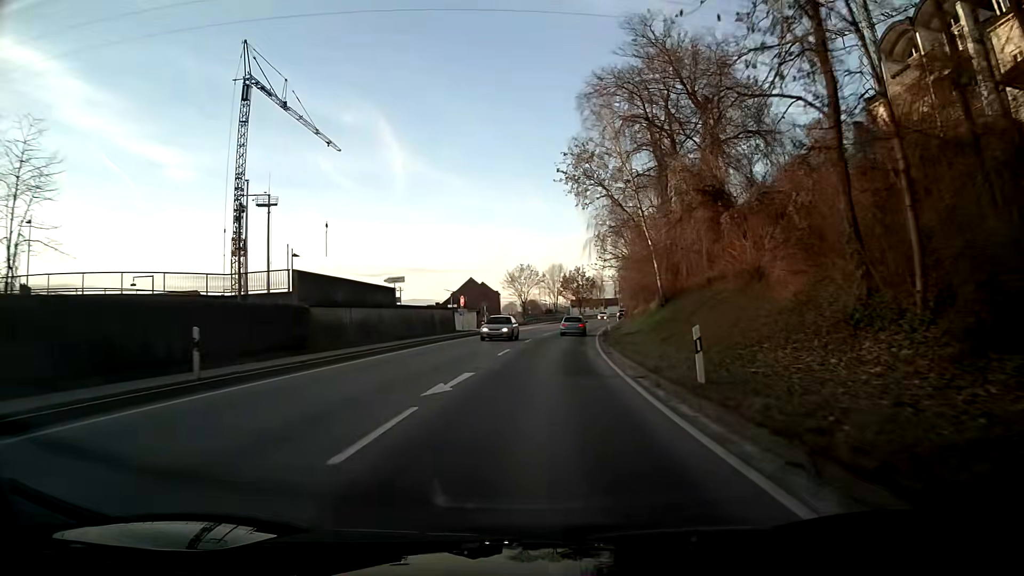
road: primary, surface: asphalt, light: Day
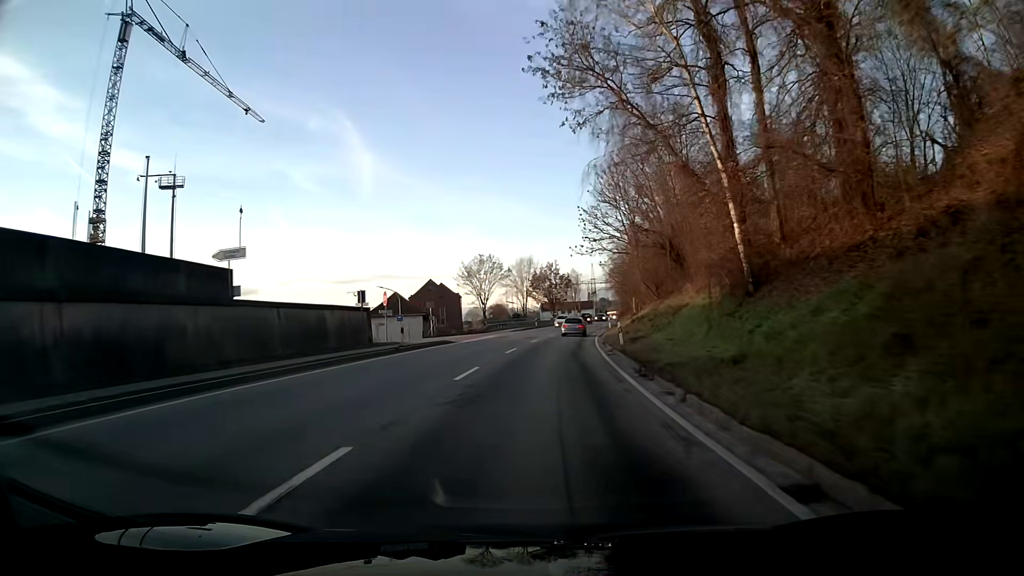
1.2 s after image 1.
(+0.5, +21.6) m; +3°
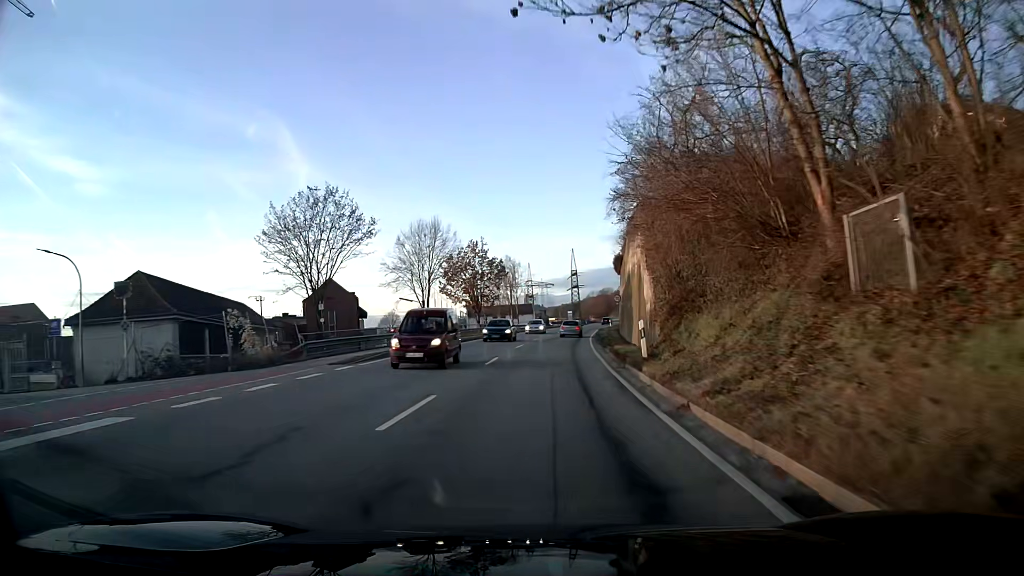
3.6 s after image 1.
(+2.1, +42.7) m; +6°
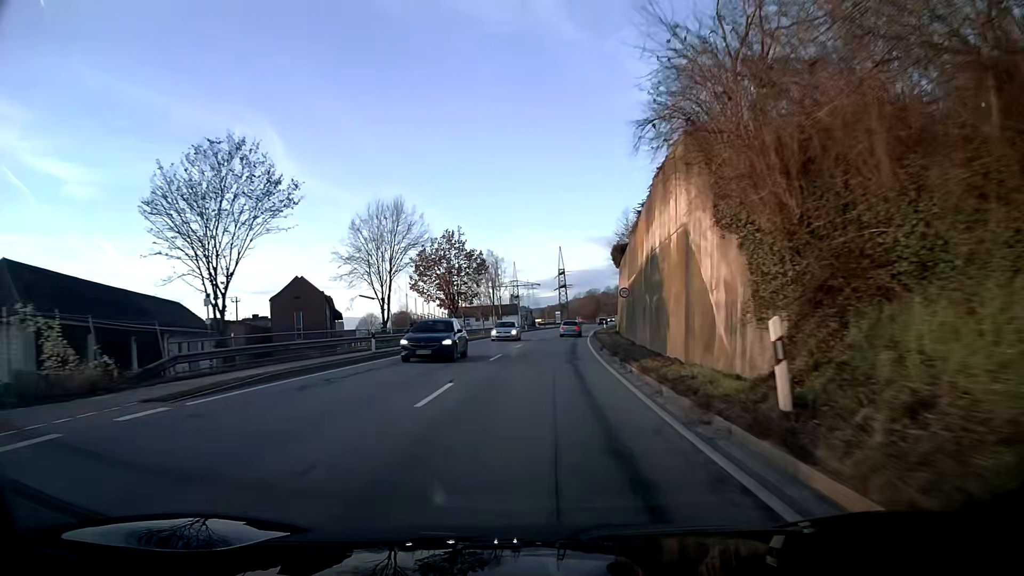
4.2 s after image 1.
(+0.1, +10.6) m; +1°
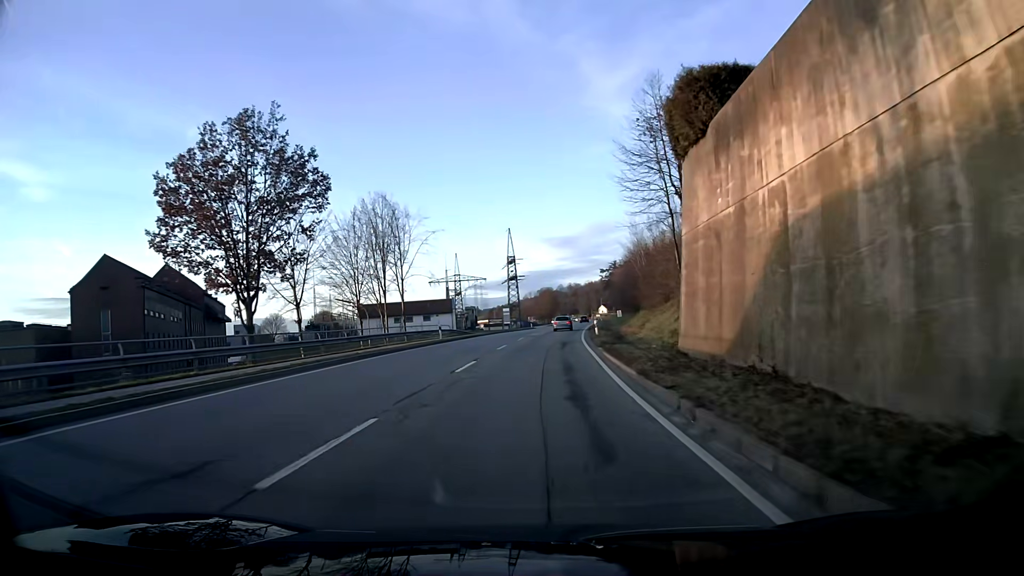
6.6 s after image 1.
(+1.6, +42.5) m; +4°
